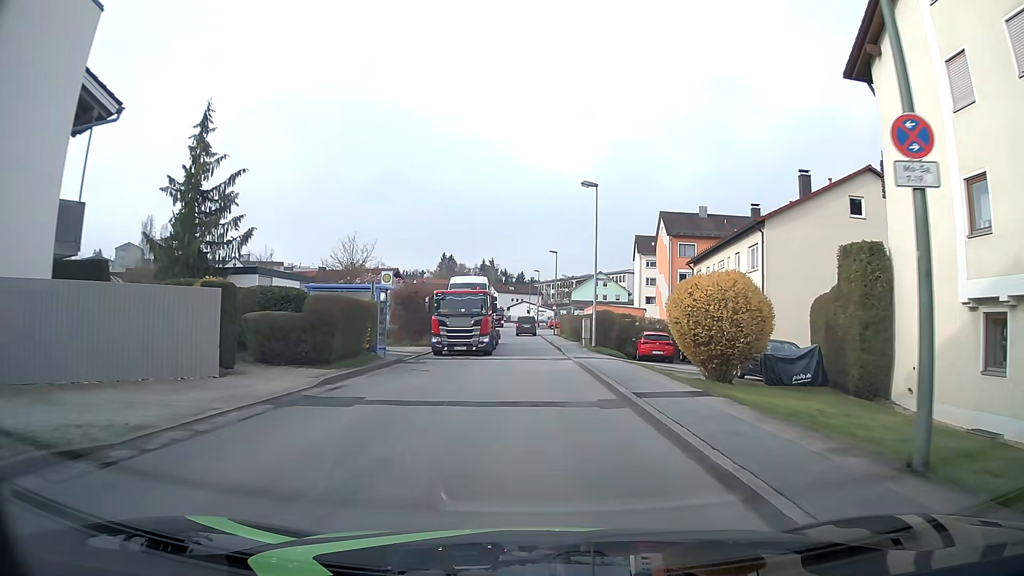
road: unclassified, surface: asphalt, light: Day
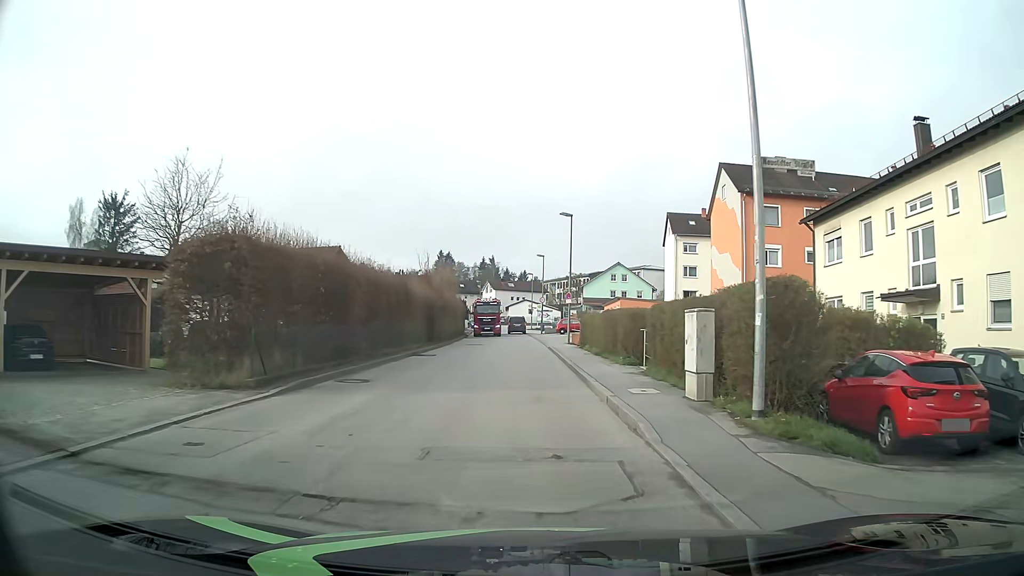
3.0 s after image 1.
(0.0, +23.9) m; 0°
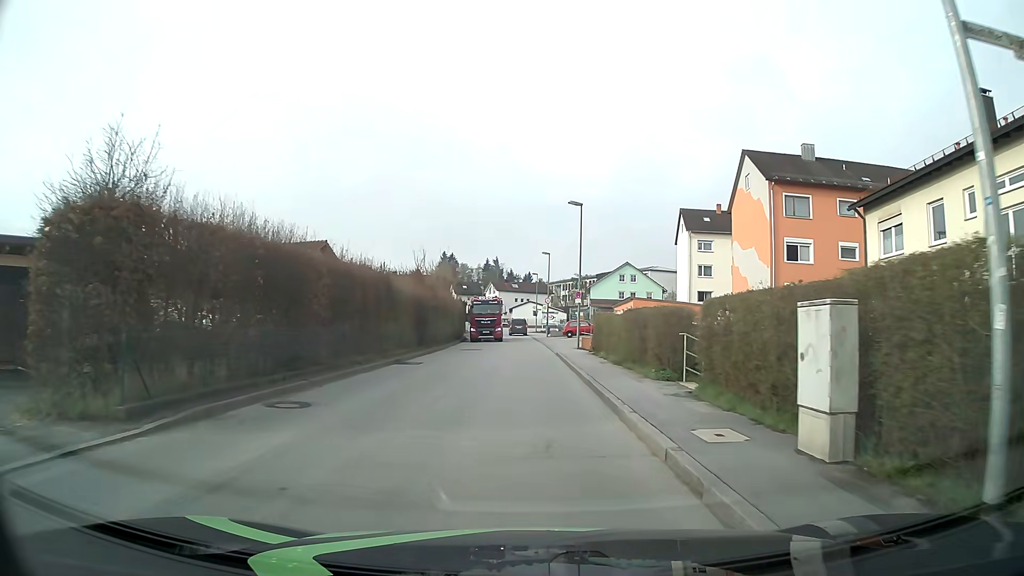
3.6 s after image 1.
(-0.1, +4.8) m; 0°
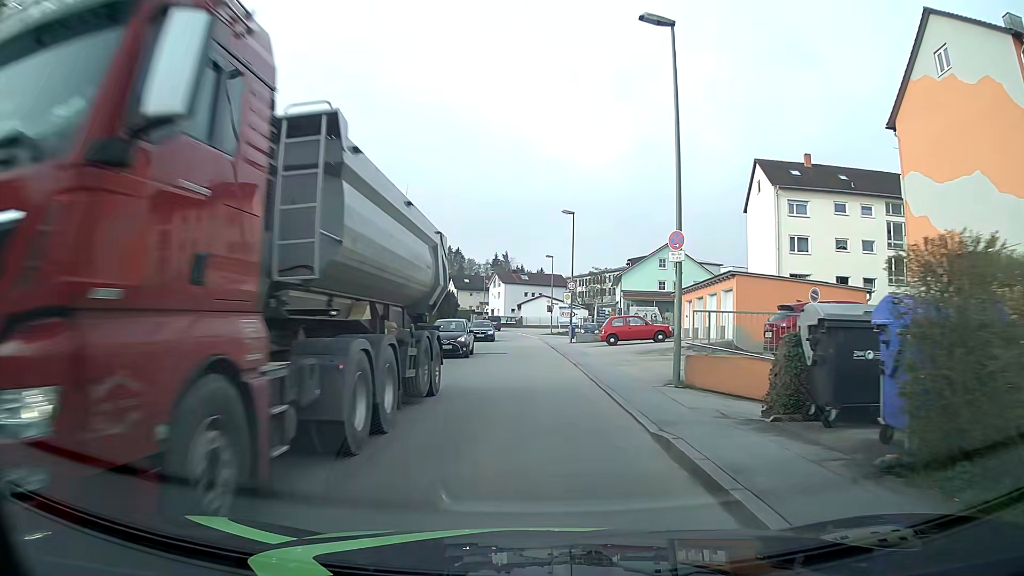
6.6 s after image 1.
(-0.5, +23.9) m; -2°
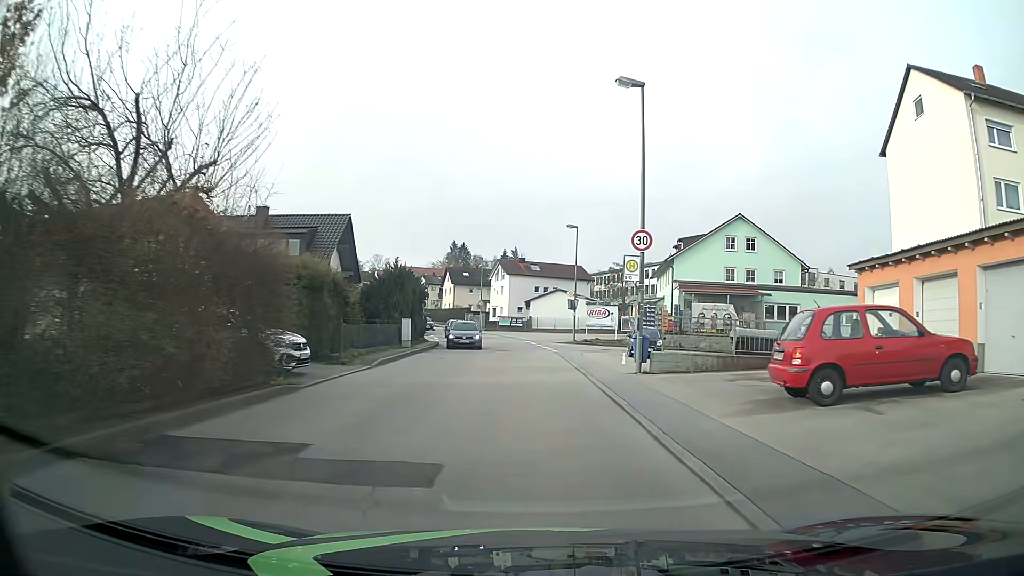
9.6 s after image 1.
(-0.1, +23.9) m; -1°
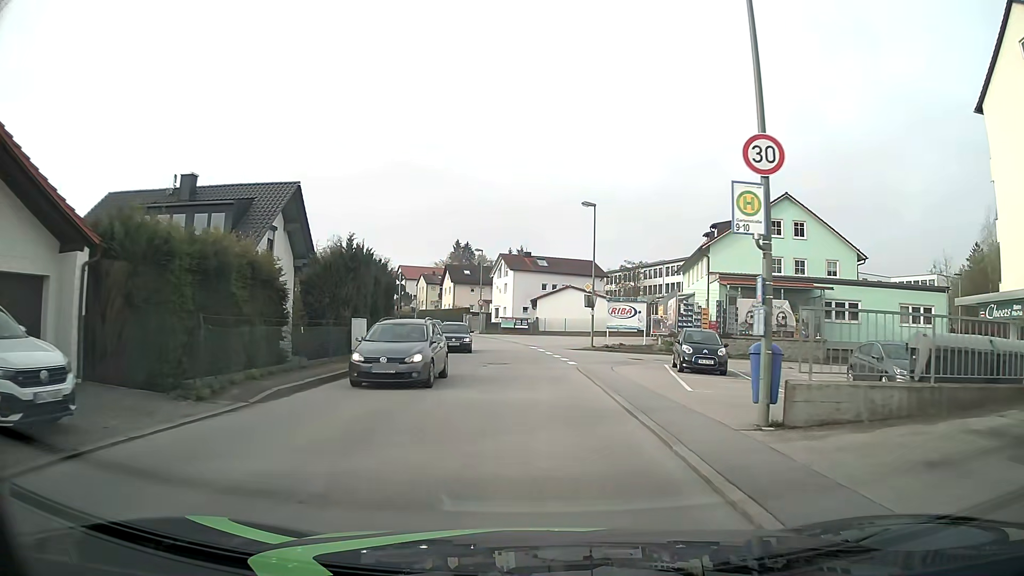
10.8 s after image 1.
(0.0, +9.6) m; 0°
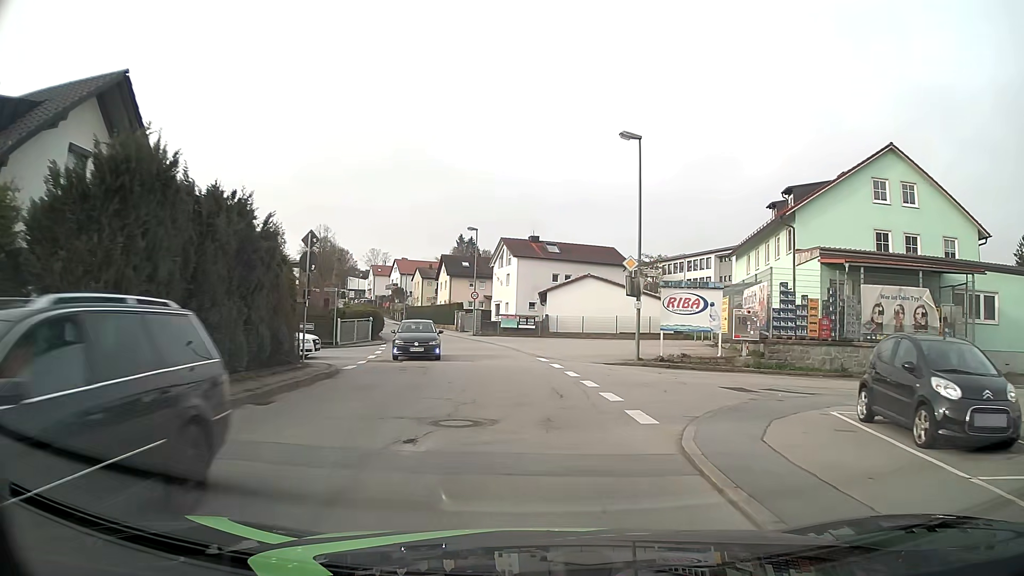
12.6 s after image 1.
(-0.1, +14.3) m; -1°
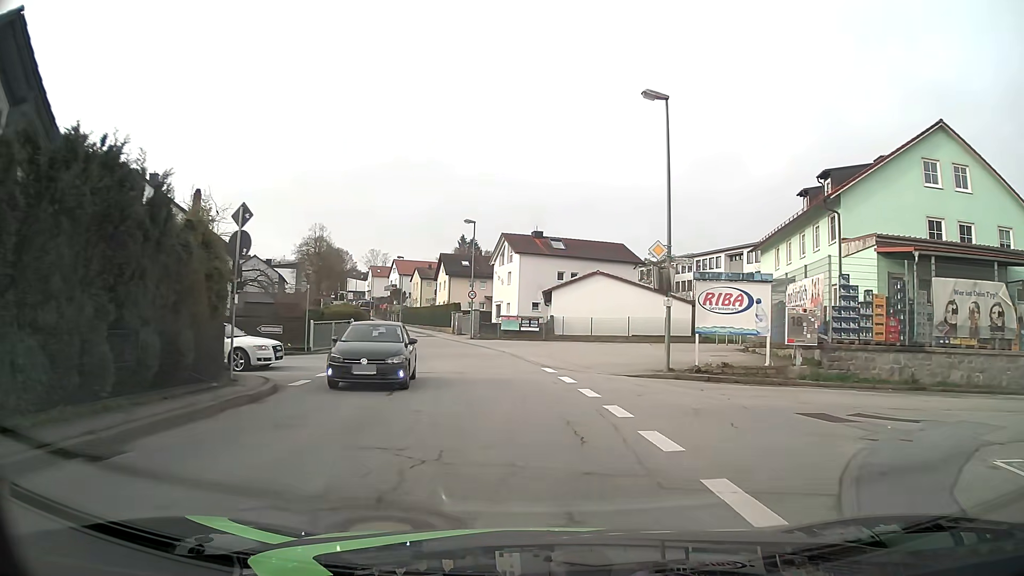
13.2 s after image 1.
(0.0, +4.8) m; -1°
(0, +10) (-1, +20) (-2, +30) (-5, +40) (-8, +49) (-11, +59) (-14, +68) (-17, +78) (-21, +87) (-24, +96) m
